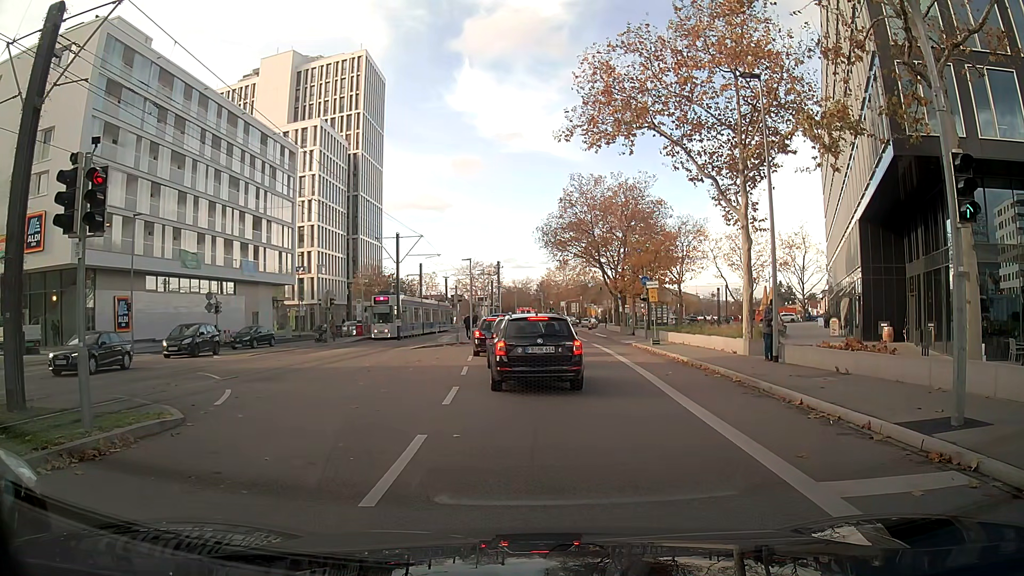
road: secondary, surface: asphalt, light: Day
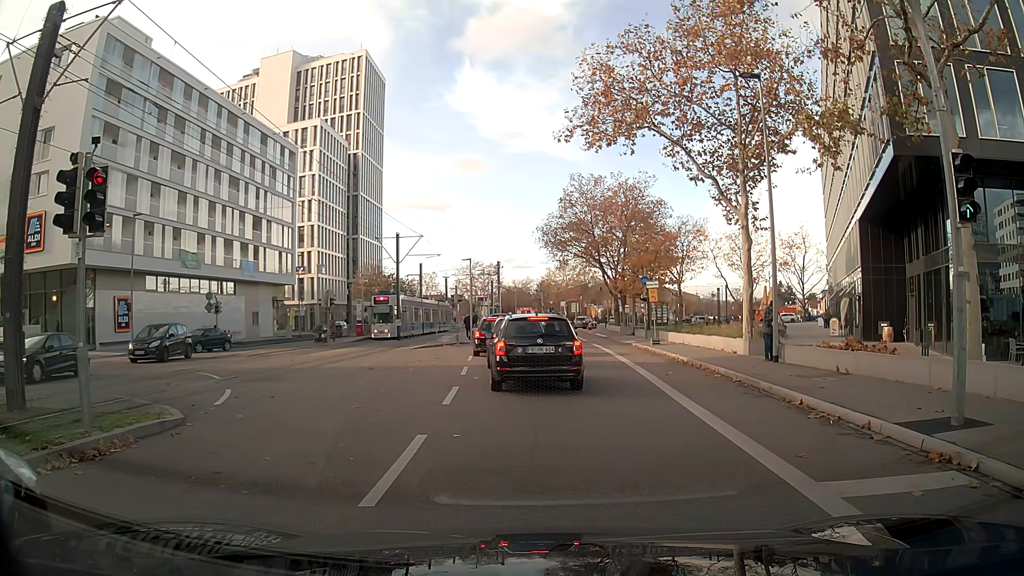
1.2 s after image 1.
(0.0, 0.0) m; 0°
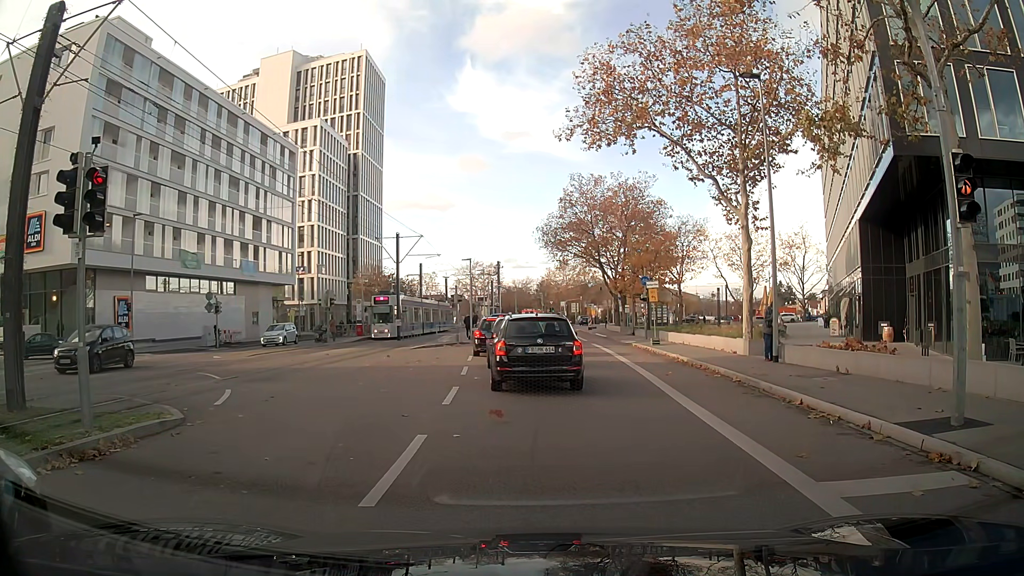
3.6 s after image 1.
(0.0, 0.0) m; 0°
(0, +10) (0, +20) (0, +30) (0, +40) (0, +50) (-1, +60) (-1, +70) (0, +80) (0, +90) (+3, +100) m
